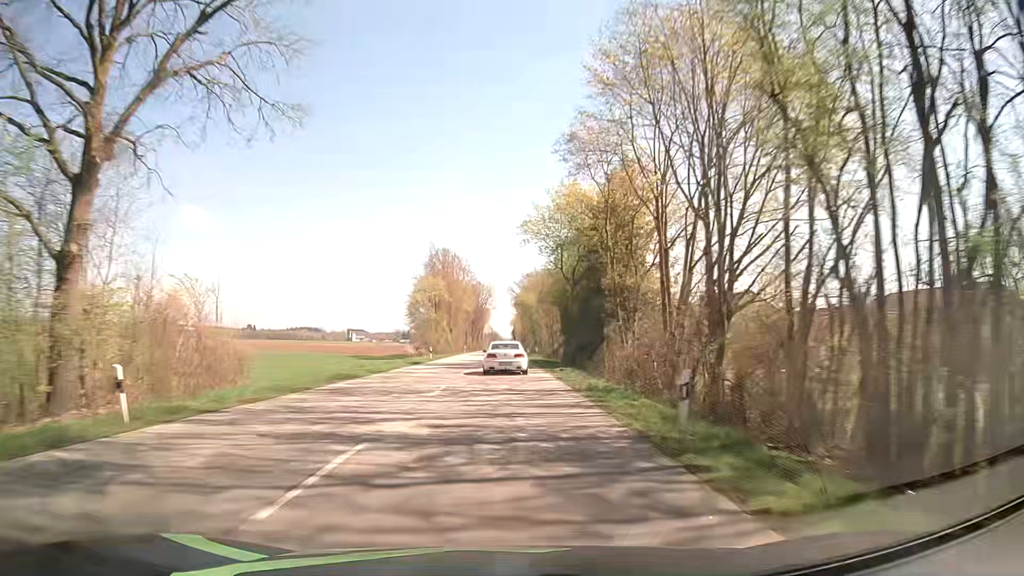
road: secondary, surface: asphalt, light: Day
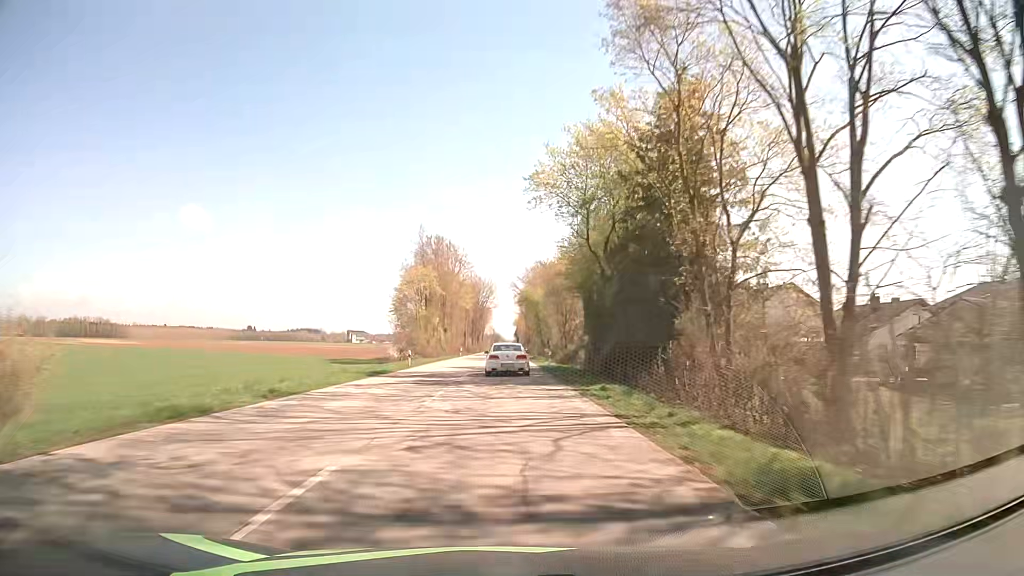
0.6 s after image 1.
(0.0, +13.8) m; 0°
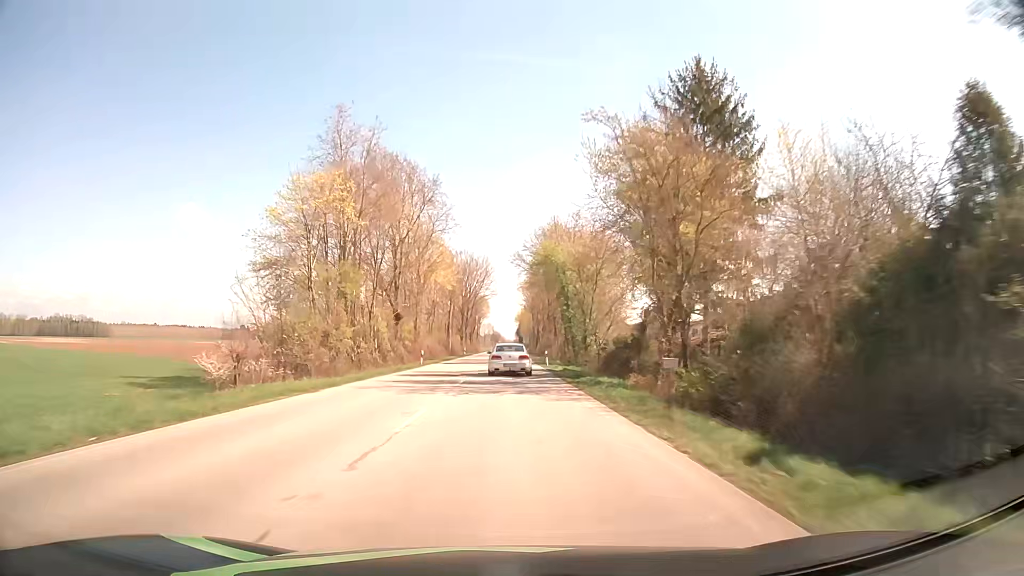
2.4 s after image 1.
(-0.1, +41.3) m; 0°
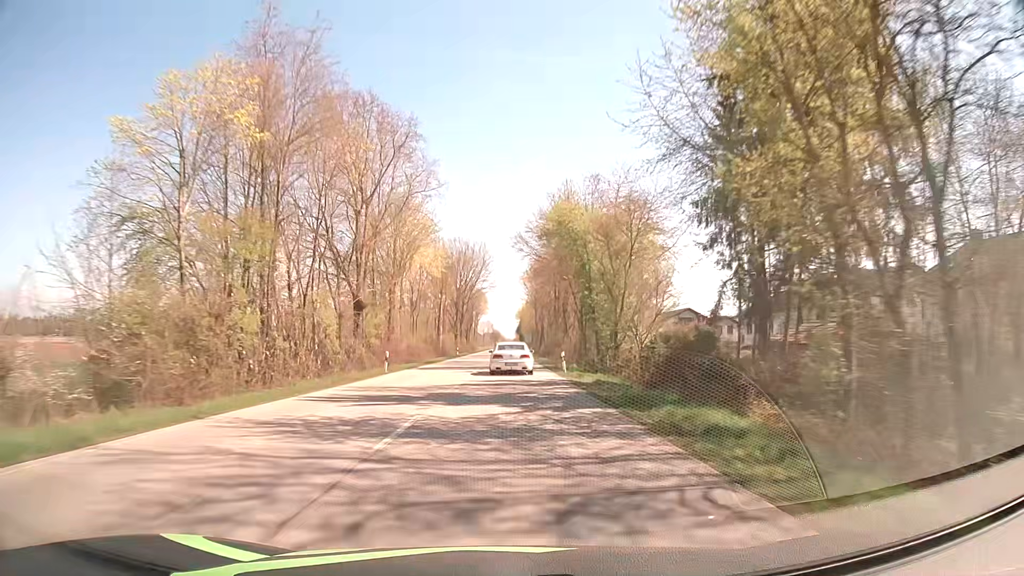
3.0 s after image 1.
(0.0, +13.8) m; 0°
